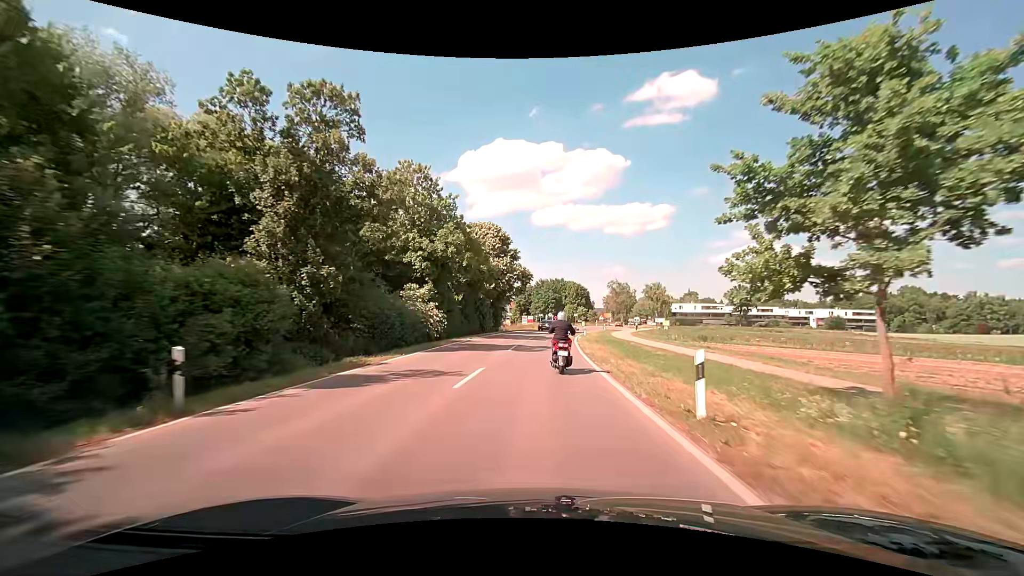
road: secondary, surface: asphalt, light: Day
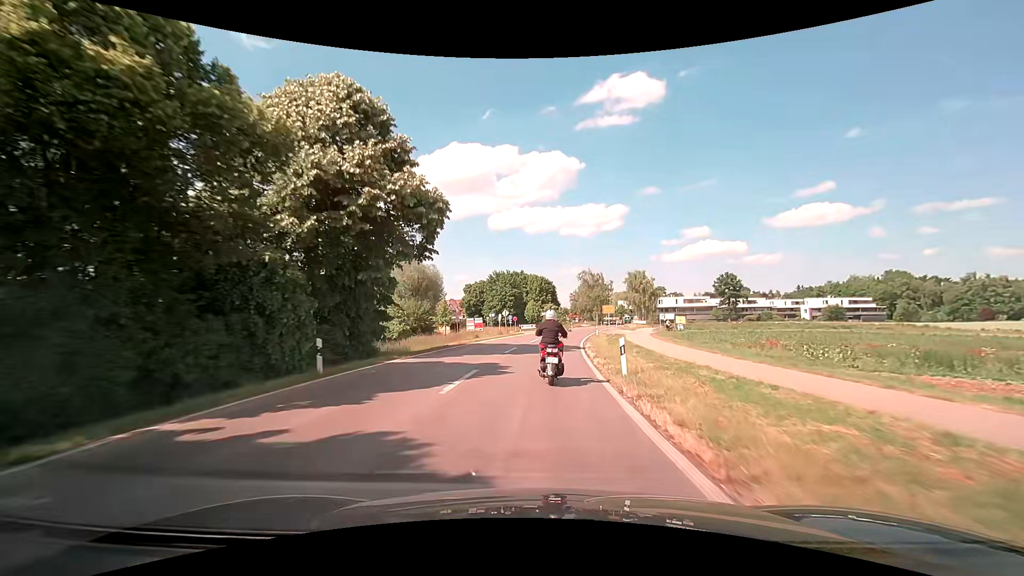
(+1.2, +37.9) m; +4°
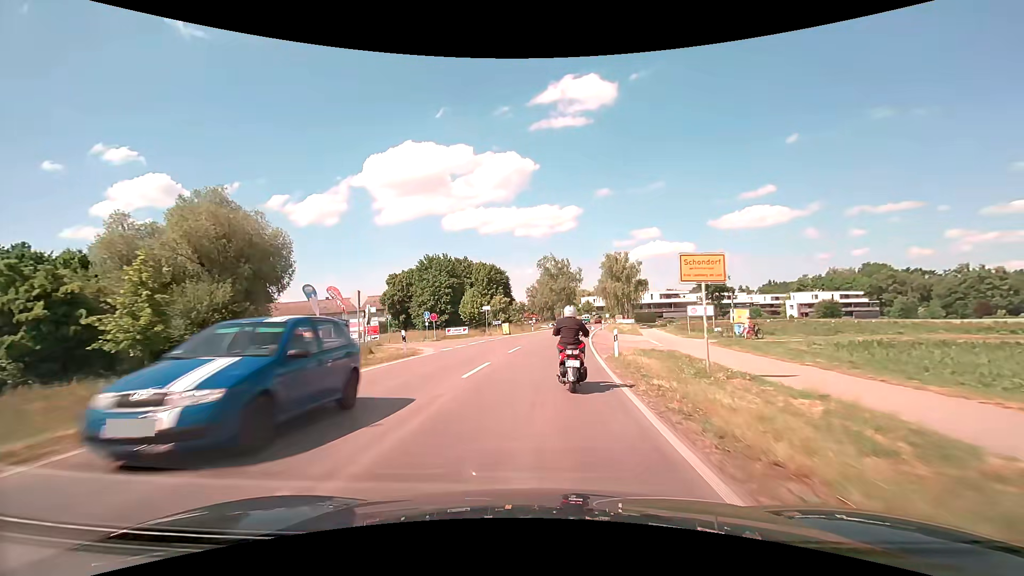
(+1.5, +34.7) m; +5°
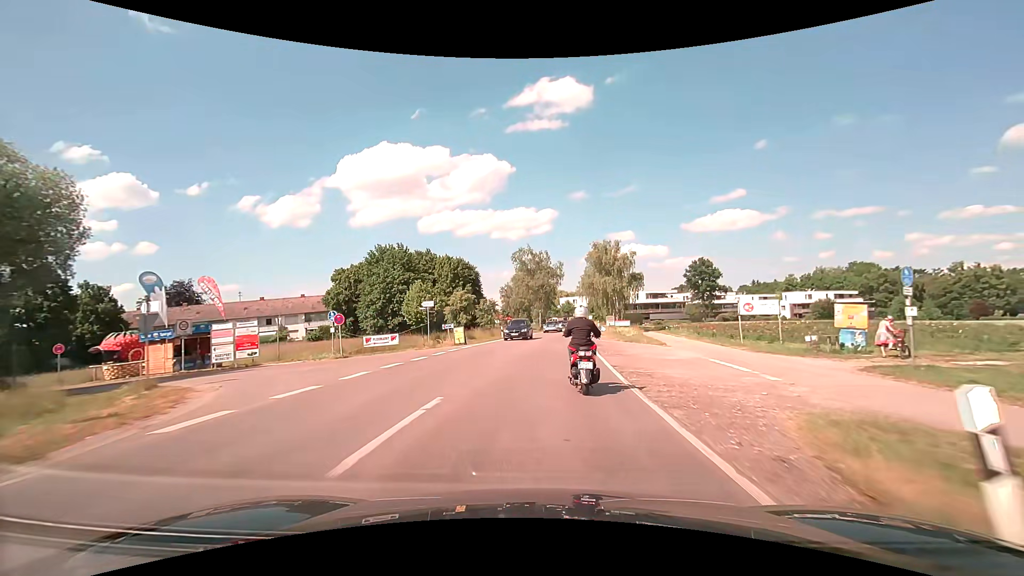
(+0.3, +16.3) m; +3°
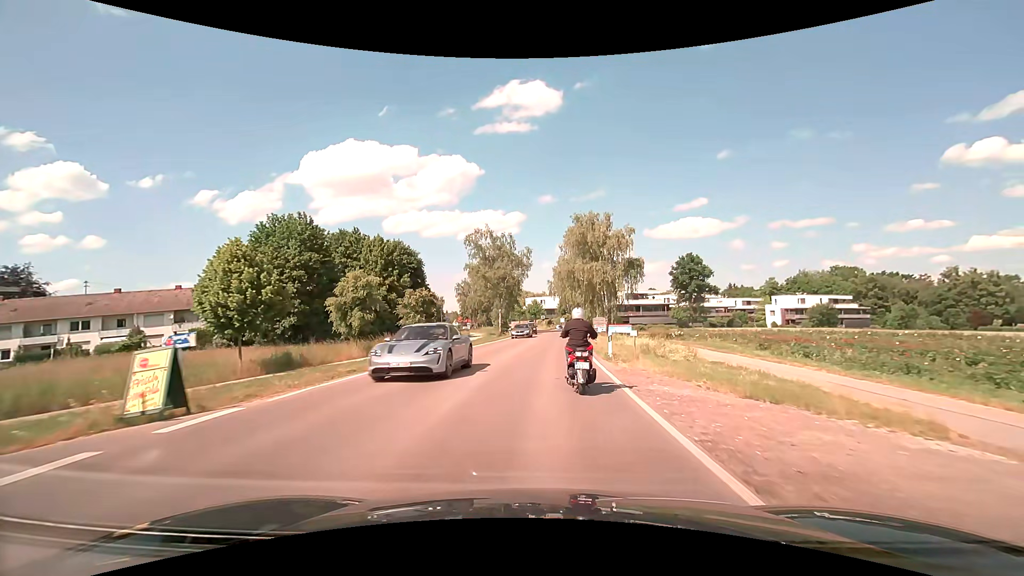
(+0.9, +23.2) m; +4°
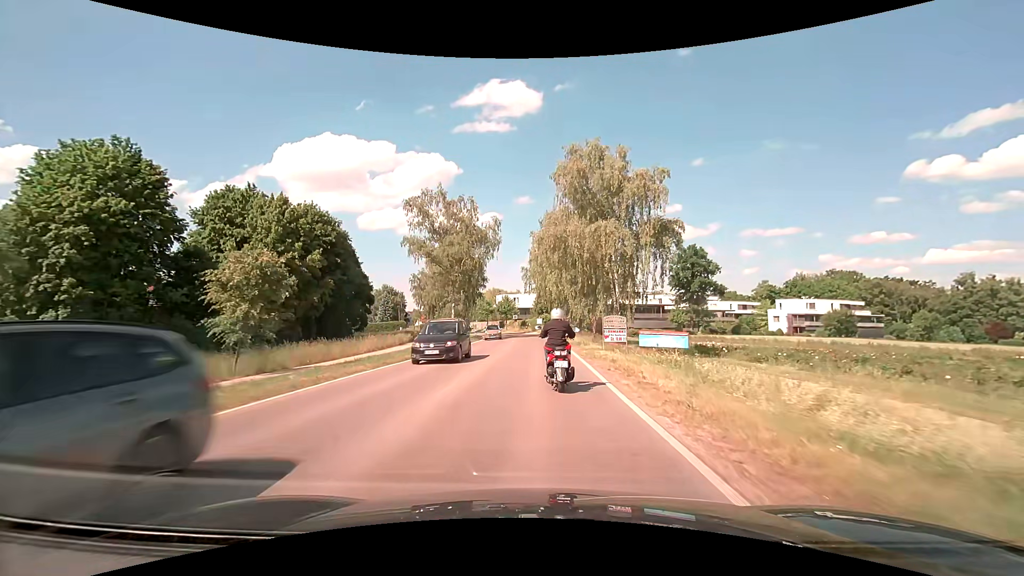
(+0.6, +22.6) m; +3°
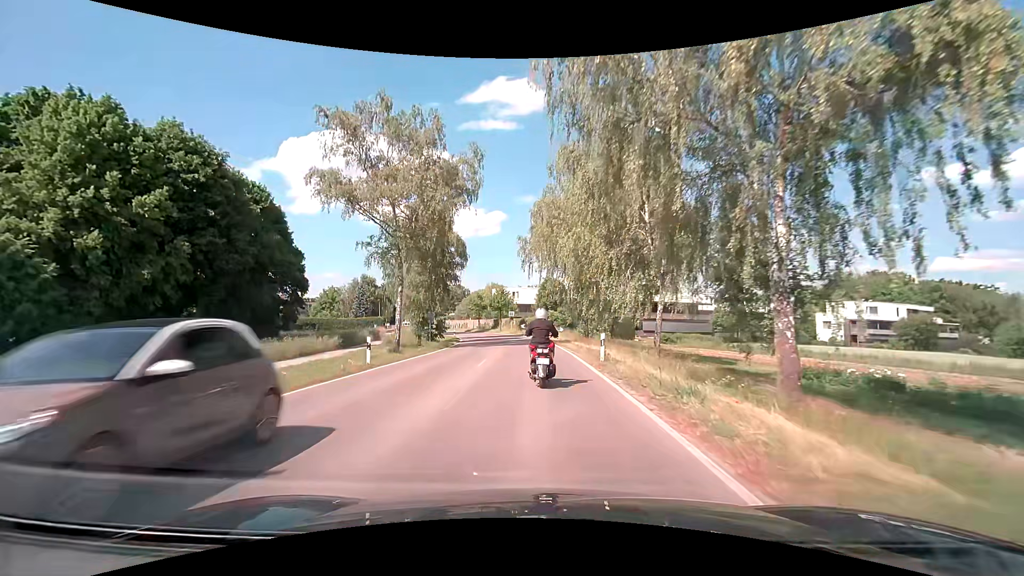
(+0.1, +22.0) m; 0°
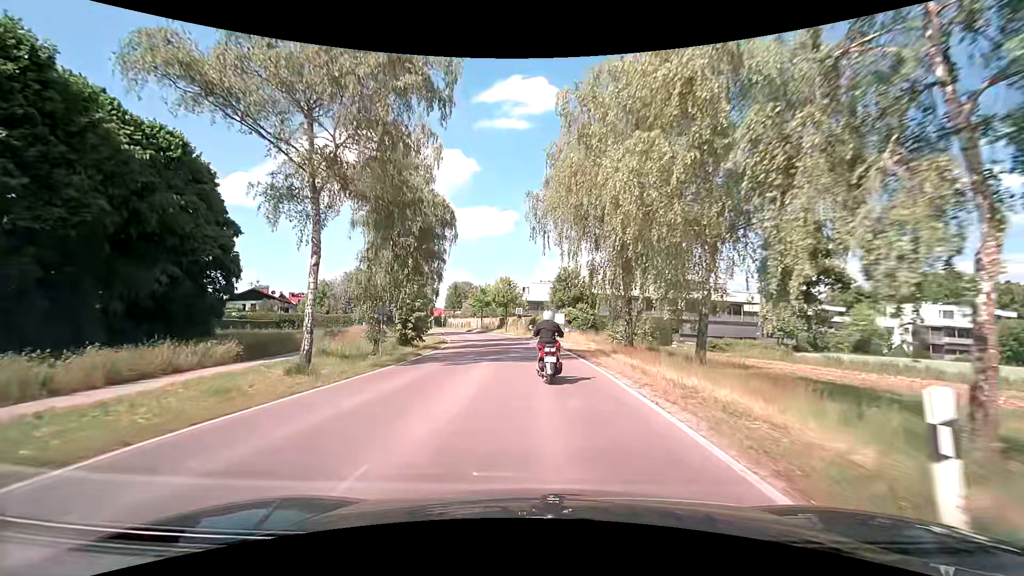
(-0.2, +14.3) m; -2°
(0, +10) (0, +20) (-1, +30) (-2, +40) (-3, +50) (-5, +60) (-8, +69) (-11, +79) (-15, +88) (-19, +97) m
